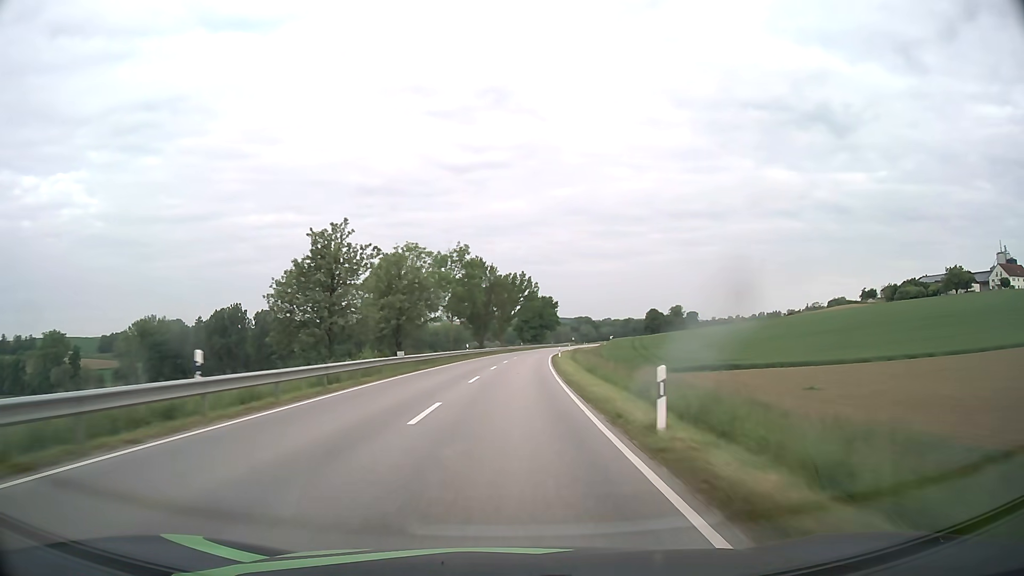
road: secondary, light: Day
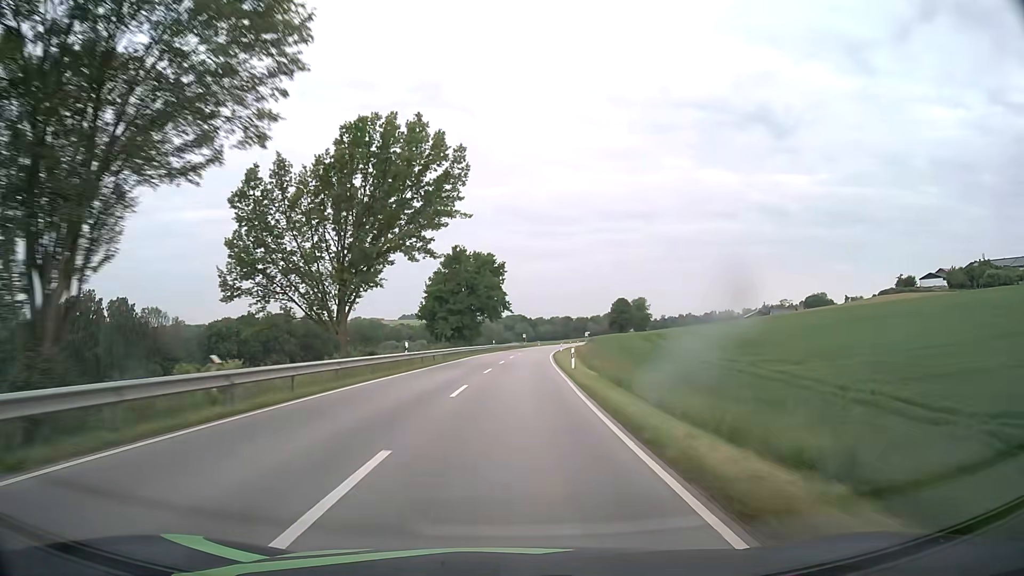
(+3.9, +78.8) m; +6°
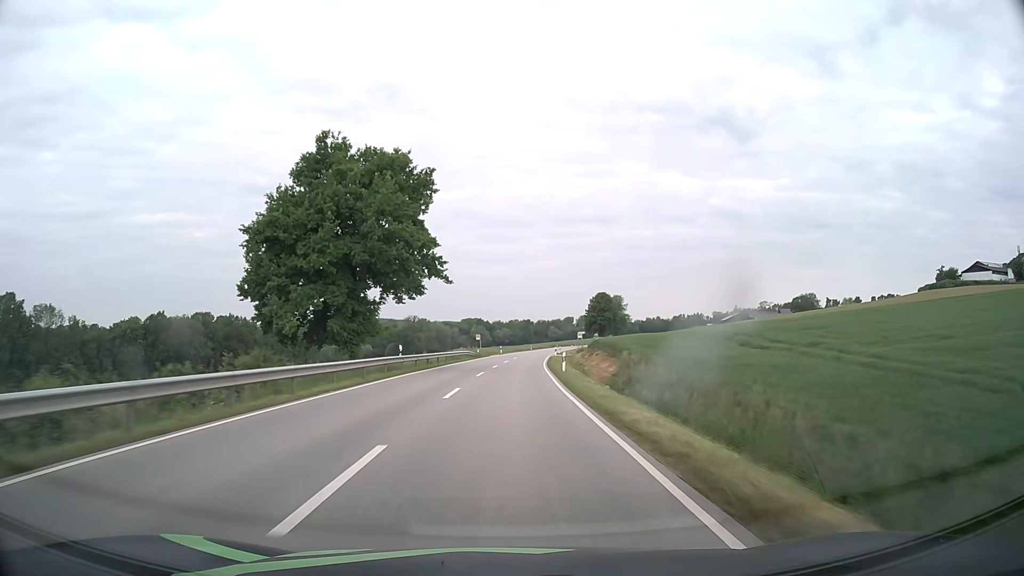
(+1.5, +47.3) m; +4°
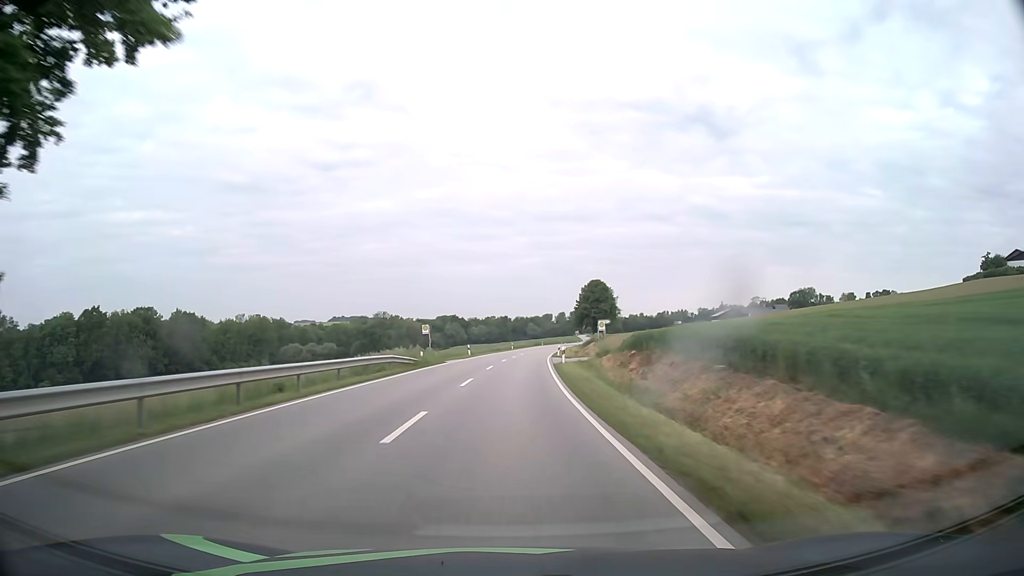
(+0.6, +31.5) m; +2°
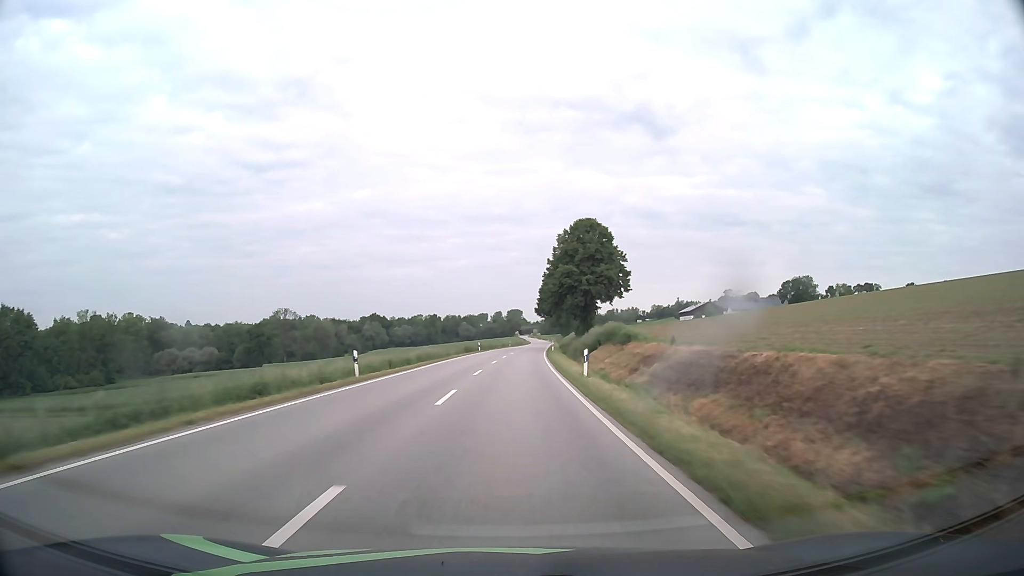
(+3.7, +78.8) m; +5°
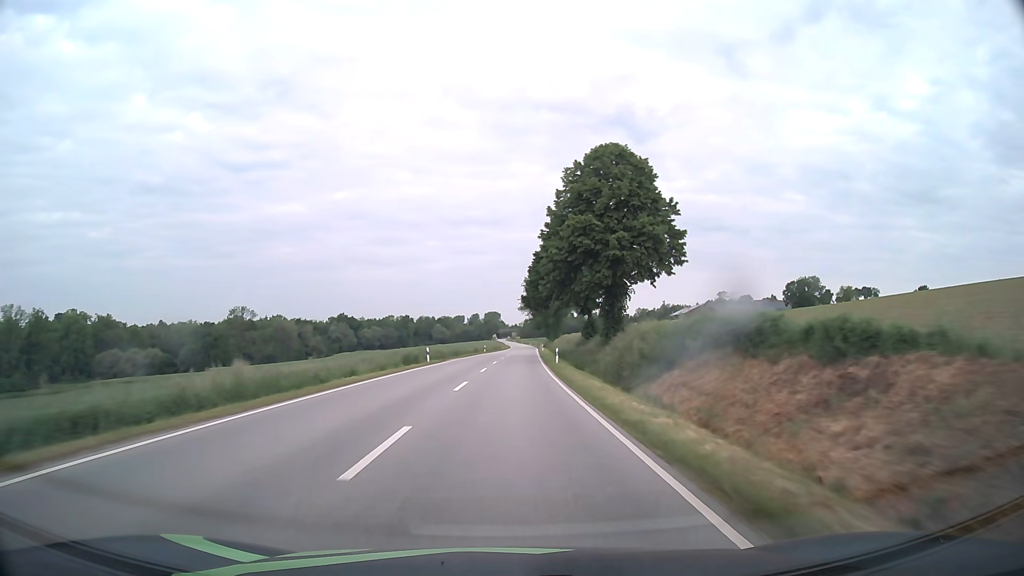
(+0.5, +31.5) m; +2°
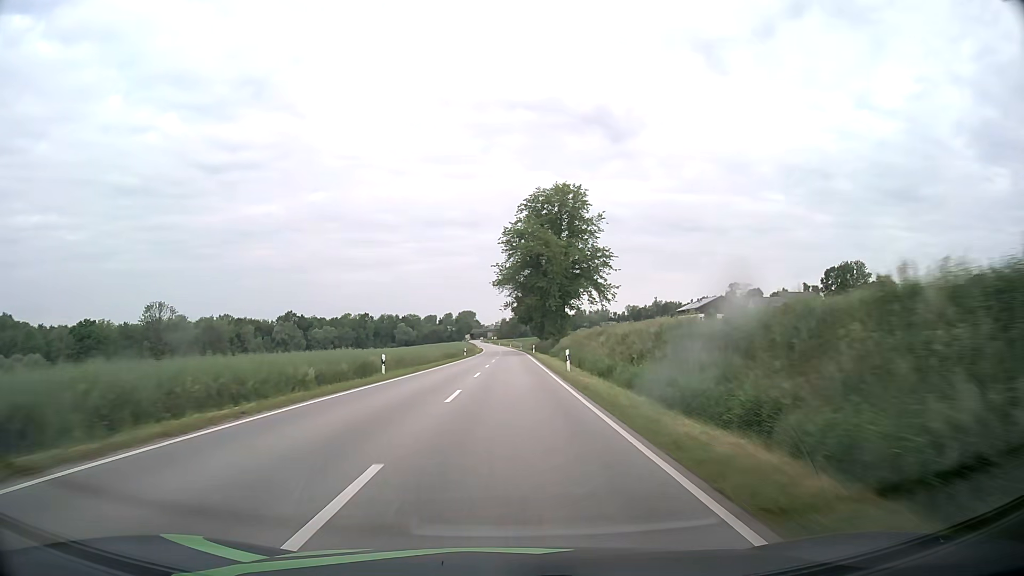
(+1.3, +63.1) m; +2°
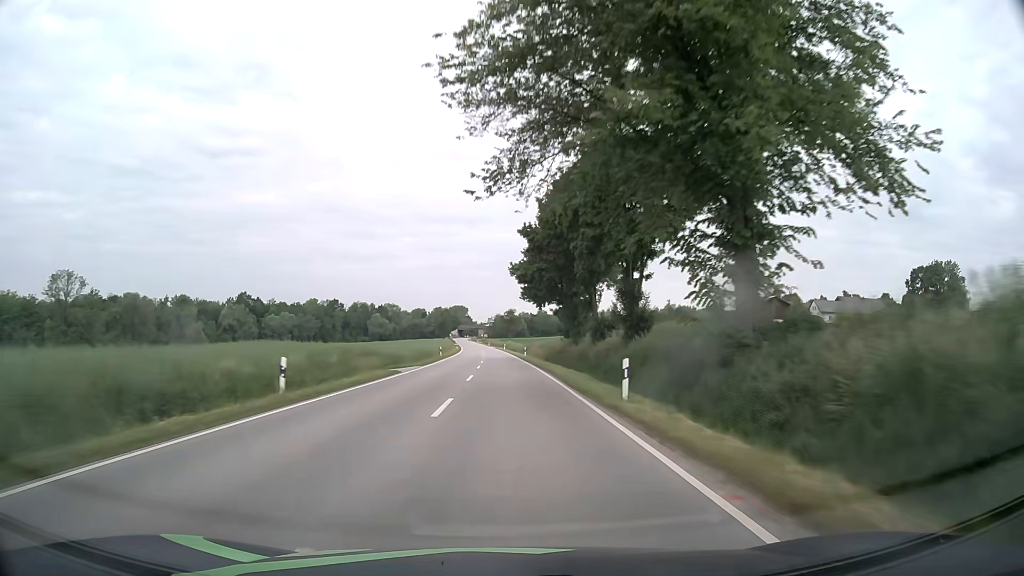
(+0.3, +63.1) m; 0°
(0, +10) (0, +20) (0, +30) (0, +40) (0, +50) (0, +60) (-1, +70) (-1, +80) (-1, +90) (-2, +100) m
